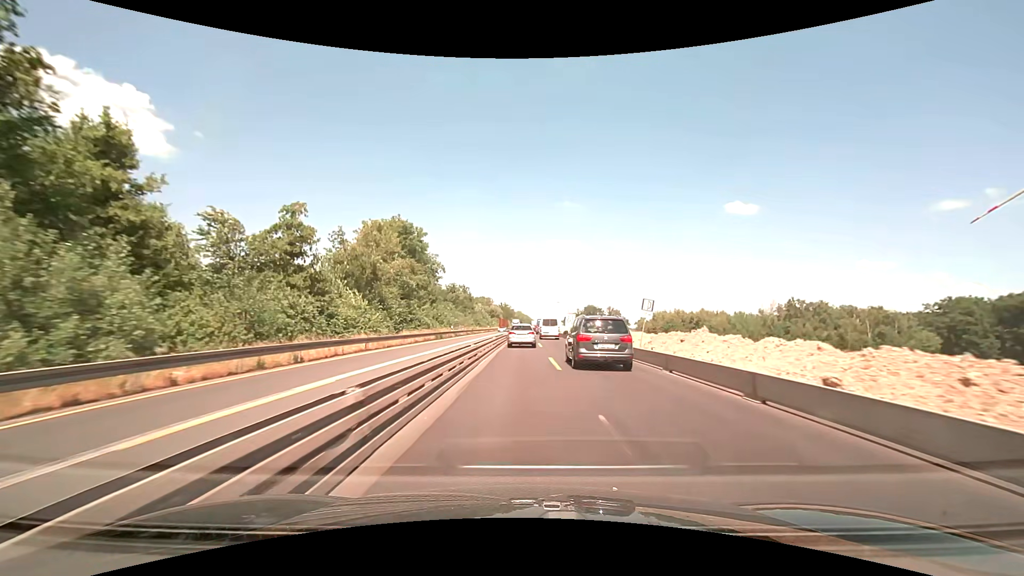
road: motorway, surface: concrete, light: Day
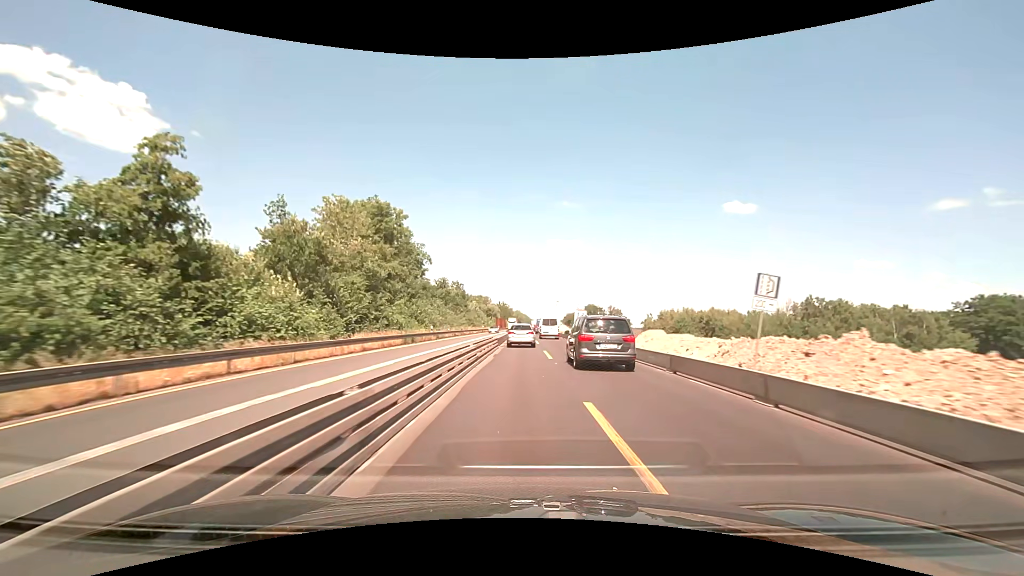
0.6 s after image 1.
(0.0, +12.6) m; 0°
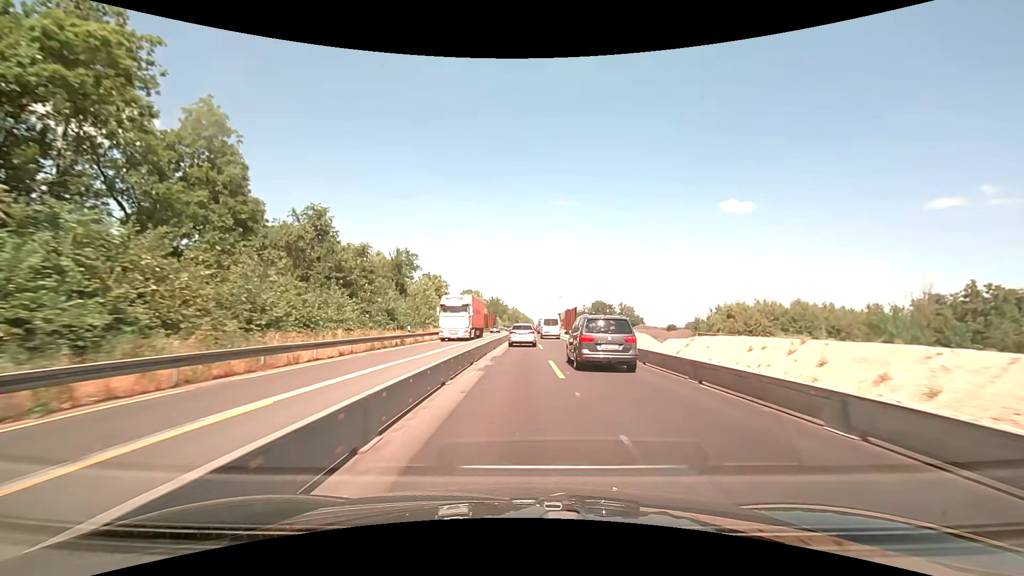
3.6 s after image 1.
(+0.2, +62.7) m; 0°
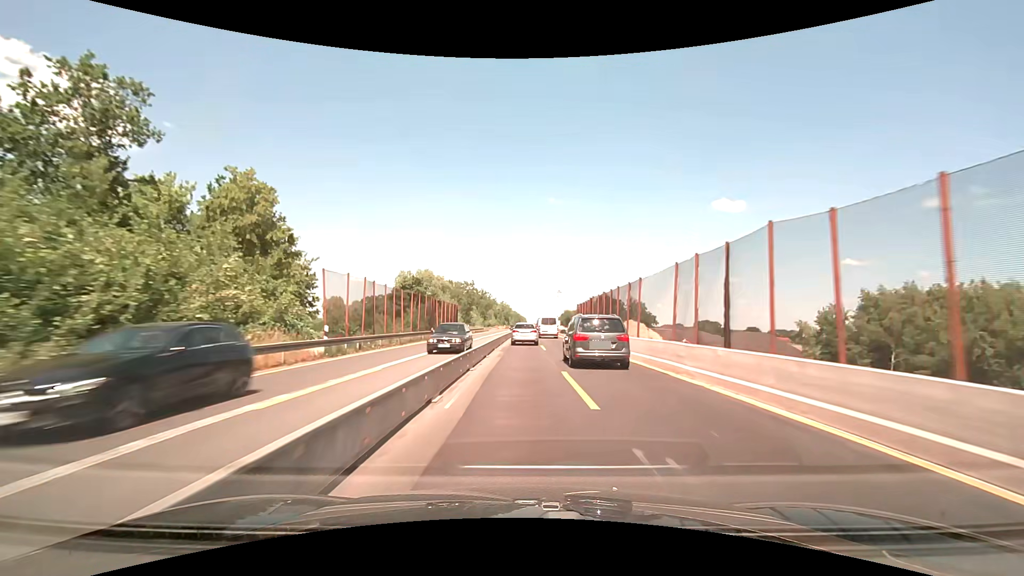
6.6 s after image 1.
(+0.4, +63.1) m; +1°
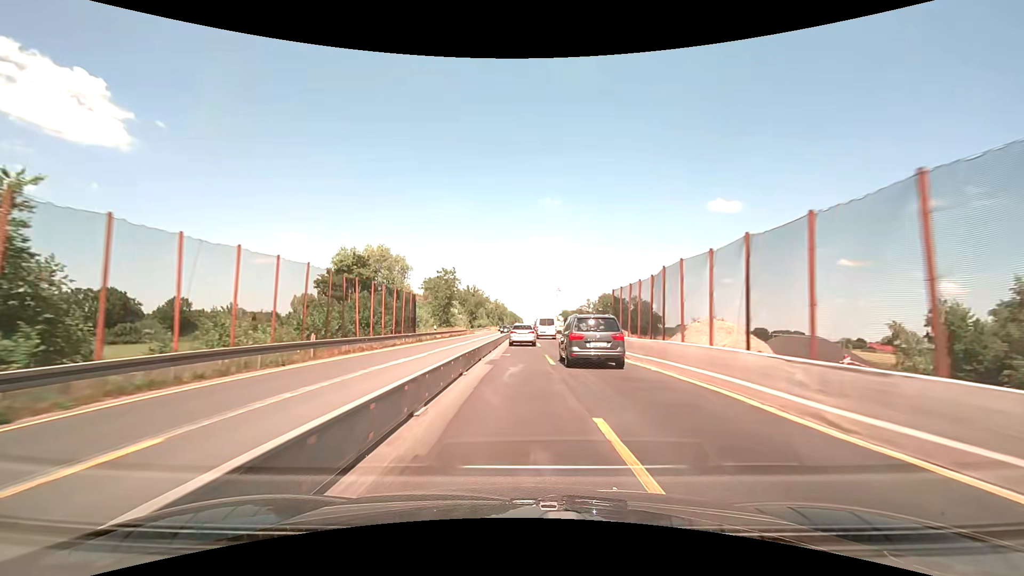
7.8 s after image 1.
(+0.1, +25.3) m; 0°
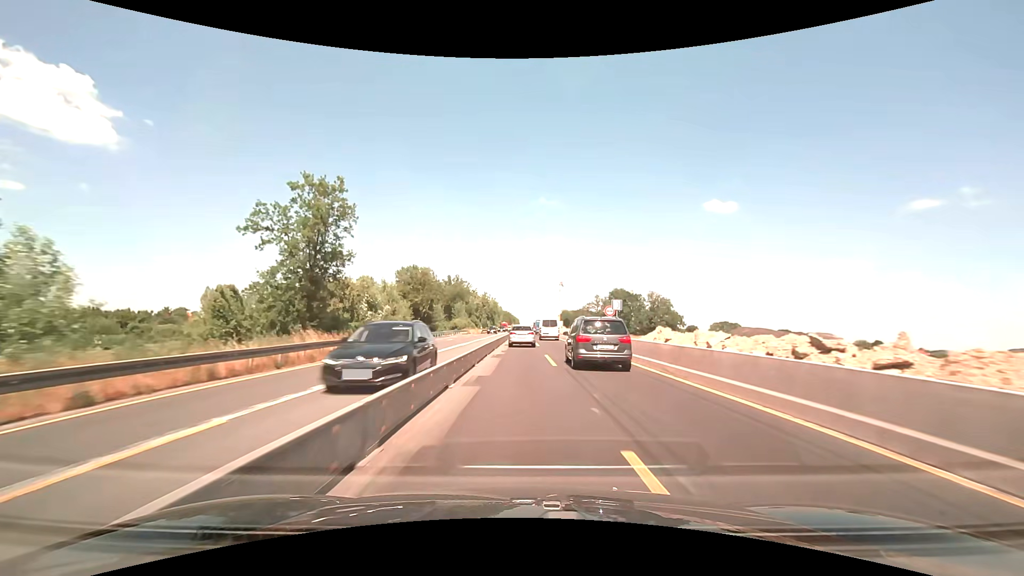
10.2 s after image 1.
(+0.1, +50.7) m; 0°
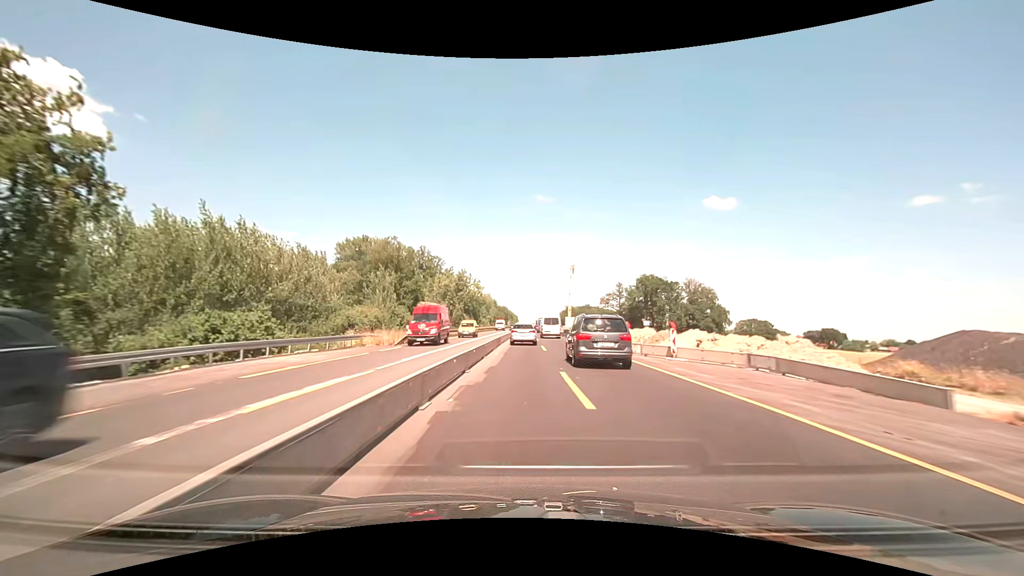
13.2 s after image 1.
(+0.1, +63.3) m; 0°
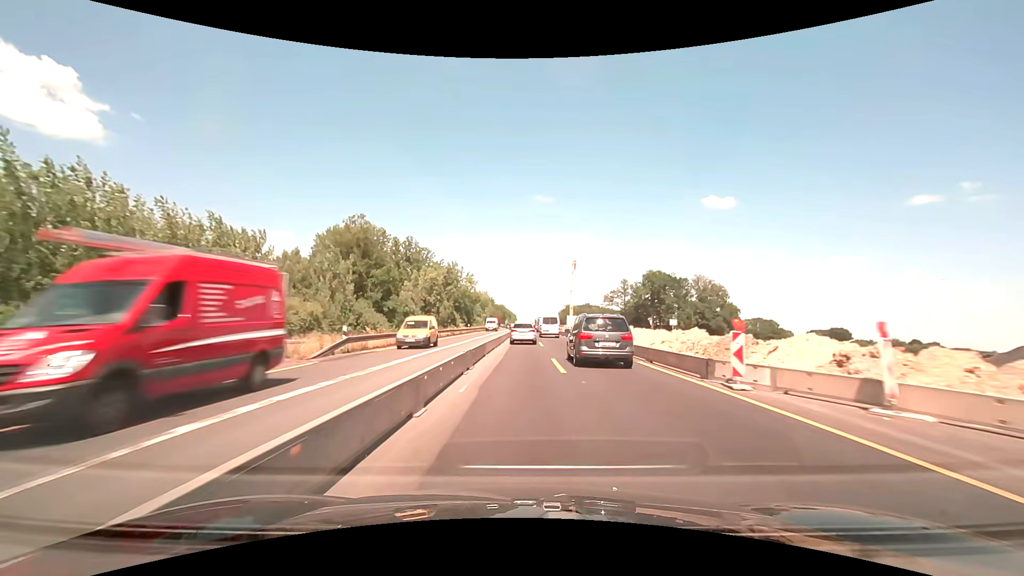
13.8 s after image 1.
(0.0, +12.7) m; 0°
(0, +10) (0, +20) (0, +30) (0, +40) (0, +50) (0, +60) (0, +70) (0, +80) (+1, +90) (+1, +100) m
